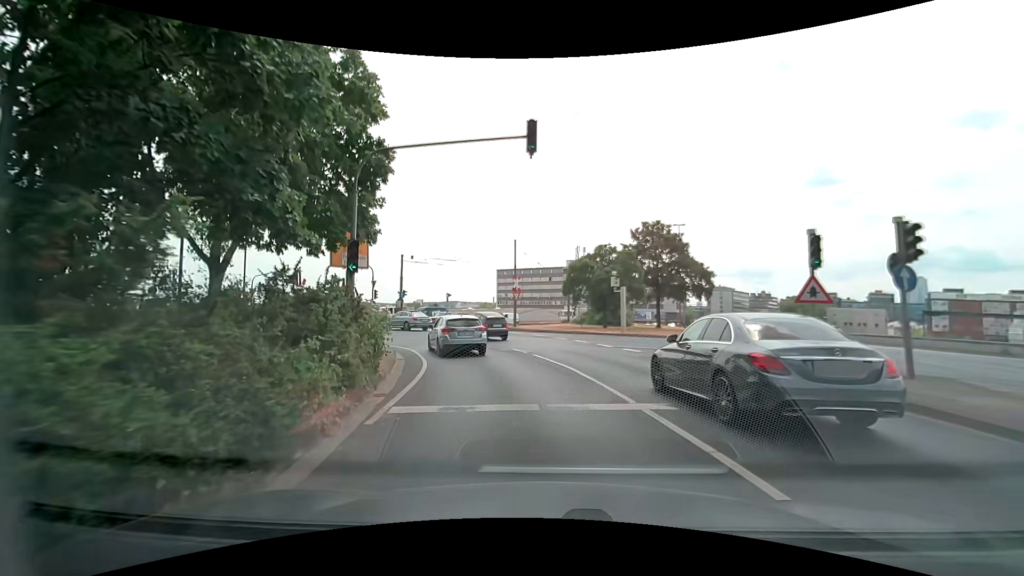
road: primary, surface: asphalt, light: Day
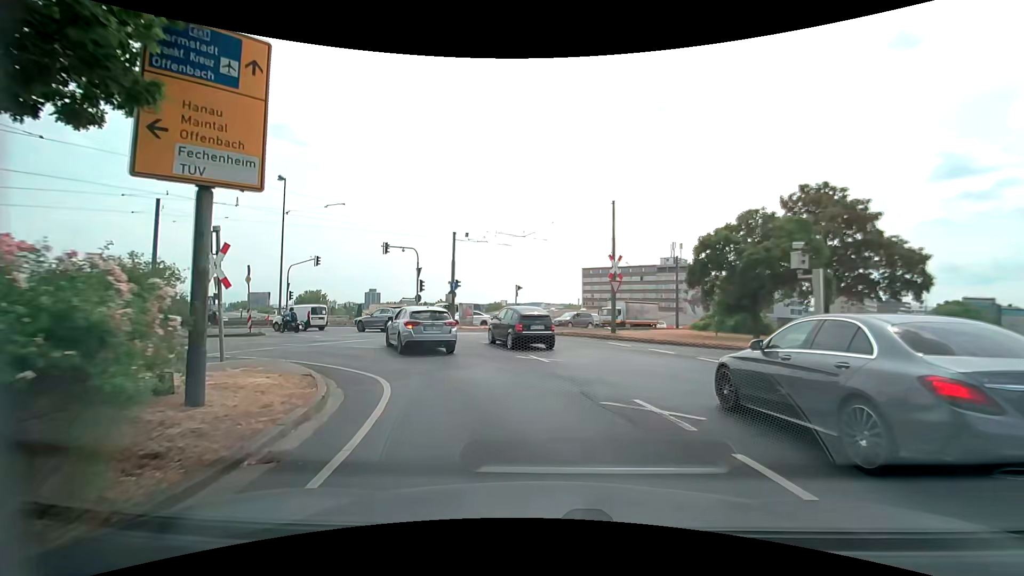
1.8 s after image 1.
(-1.0, +12.9) m; -9°
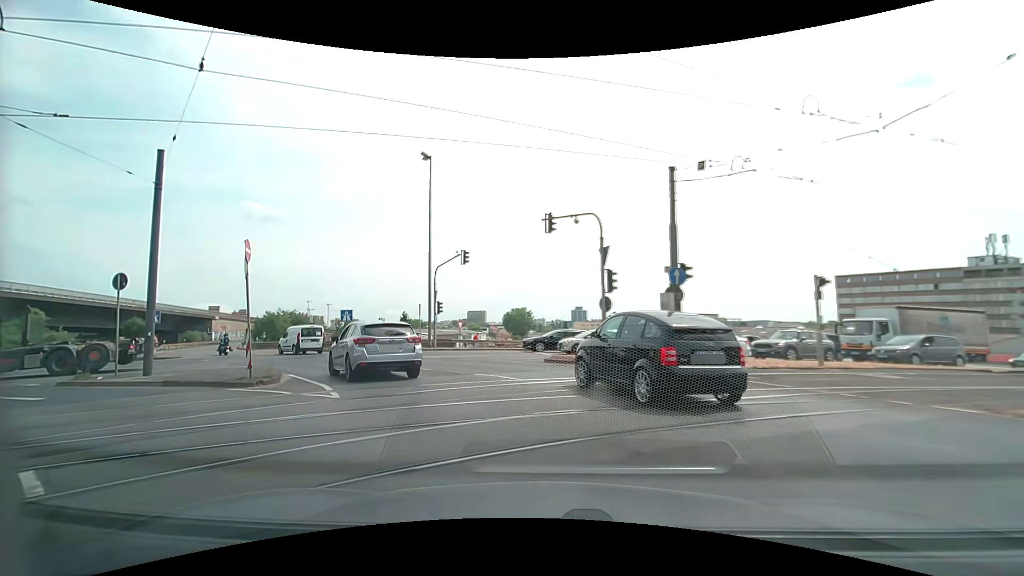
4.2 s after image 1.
(-2.6, +16.7) m; -23°
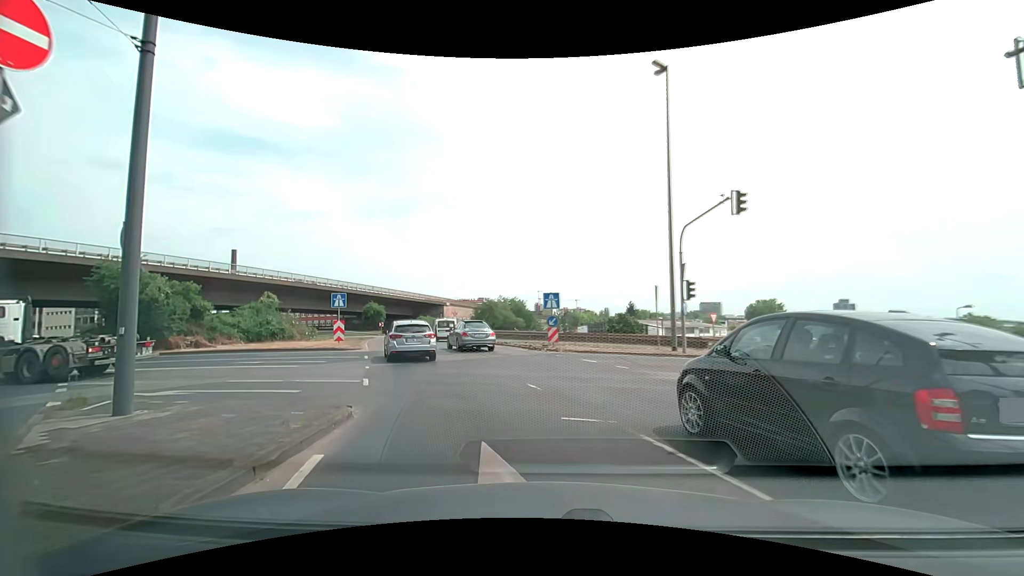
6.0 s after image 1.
(-2.5, +11.4) m; -25°
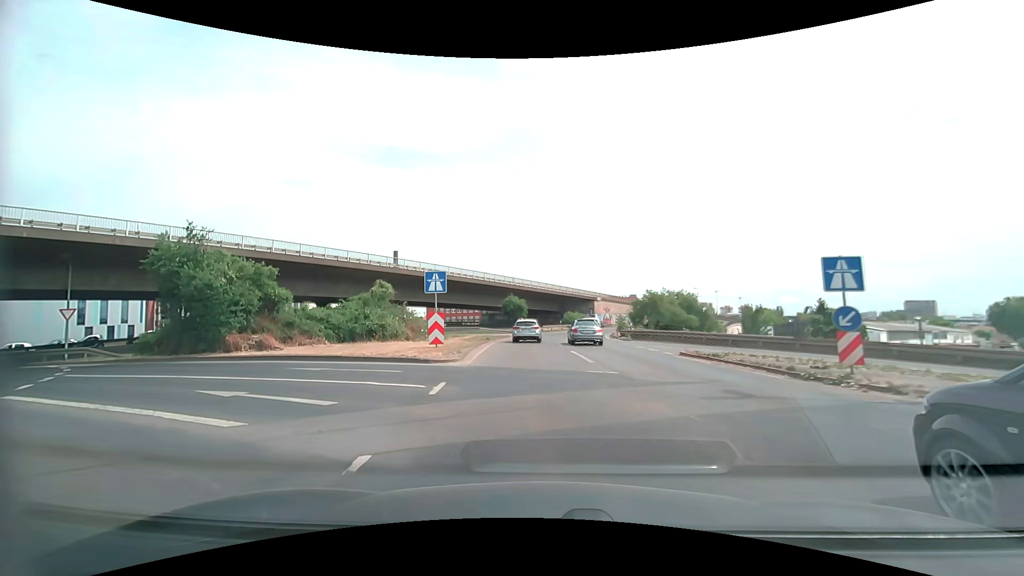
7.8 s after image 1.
(-2.3, +12.2) m; -18°
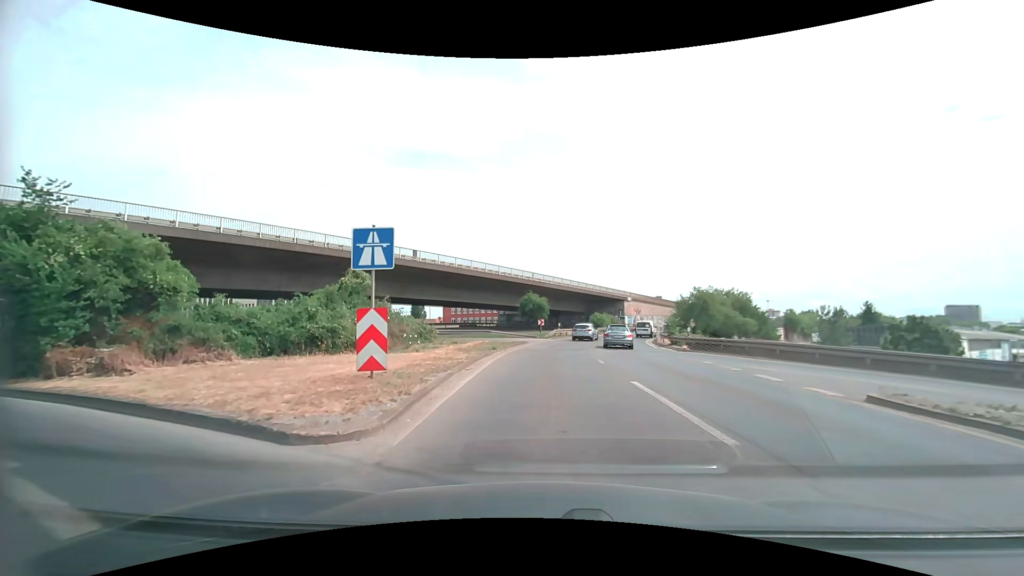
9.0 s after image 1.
(-0.4, +9.9) m; -3°
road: motorway_link
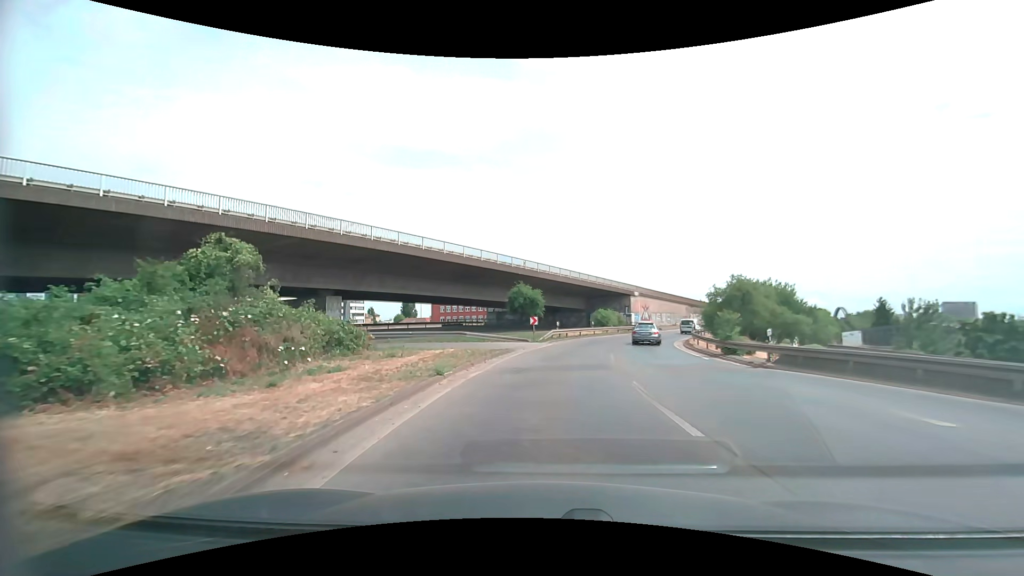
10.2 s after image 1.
(+0.1, +11.7) m; +1°
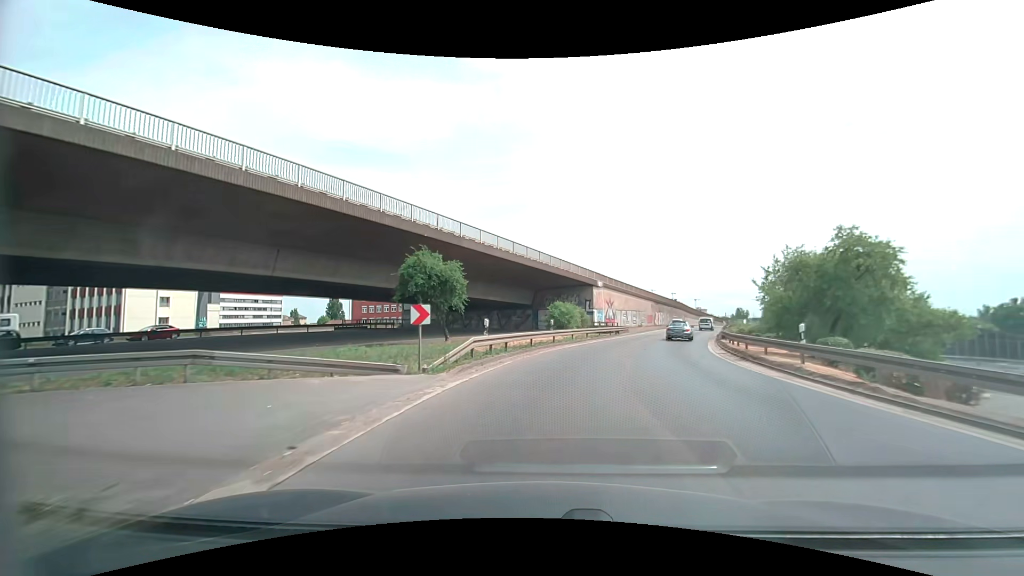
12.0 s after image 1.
(+0.8, +21.4) m; +7°
(0, +10) (+2, +20) (+4, +30) (+7, +39) (+10, +49) (+13, +58) (+17, +68) (+20, +77) (+24, +86) (+27, +96) m
